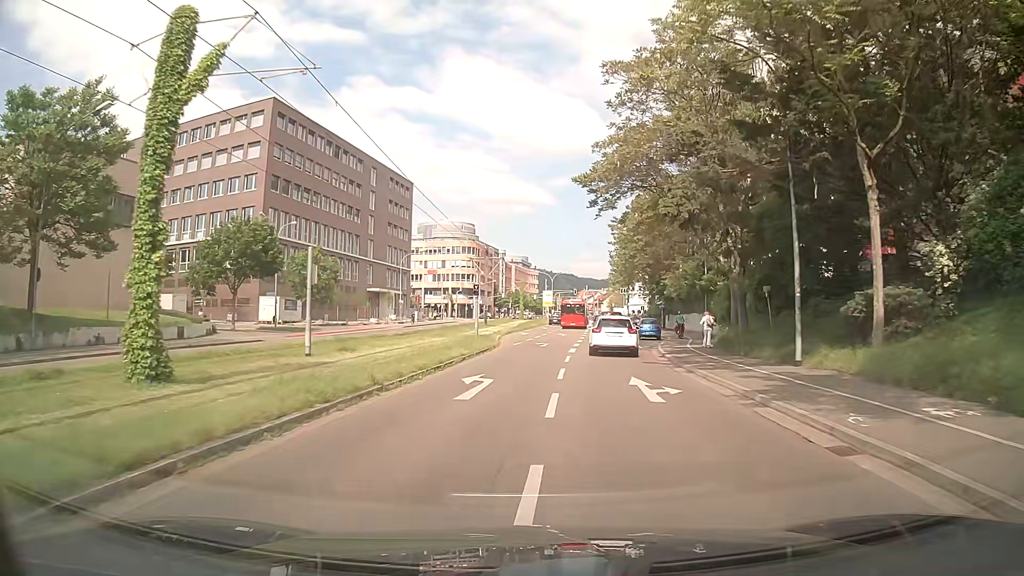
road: primary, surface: asphalt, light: Day
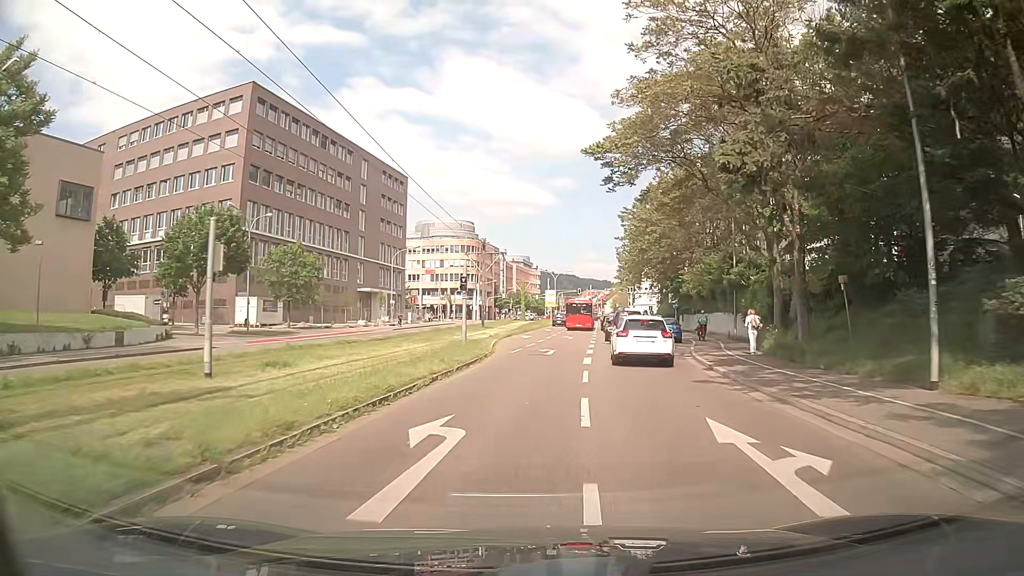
(-0.1, +6.6) m; -1°
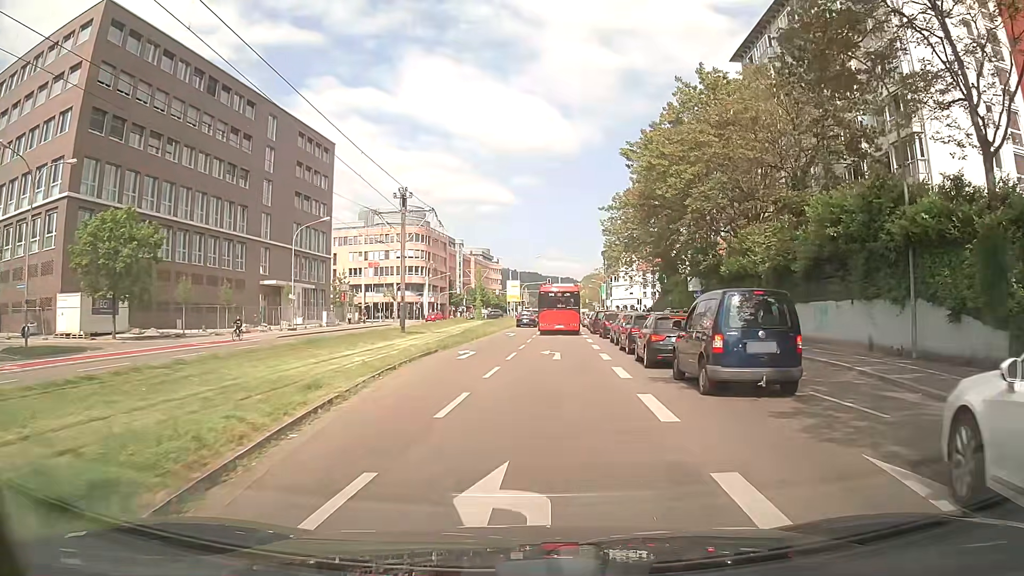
(+0.6, +23.6) m; +4°
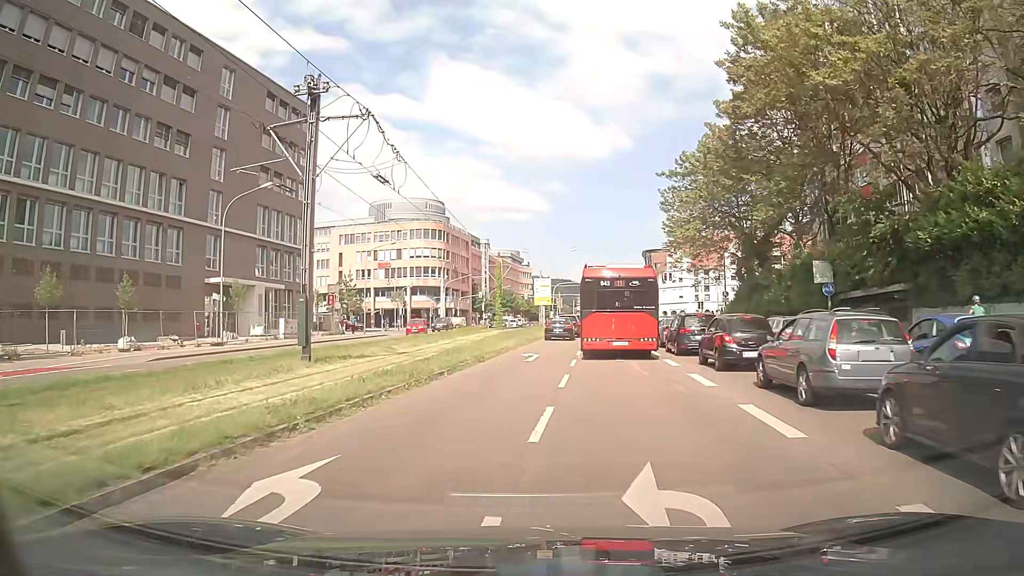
(-0.2, +19.1) m; -4°
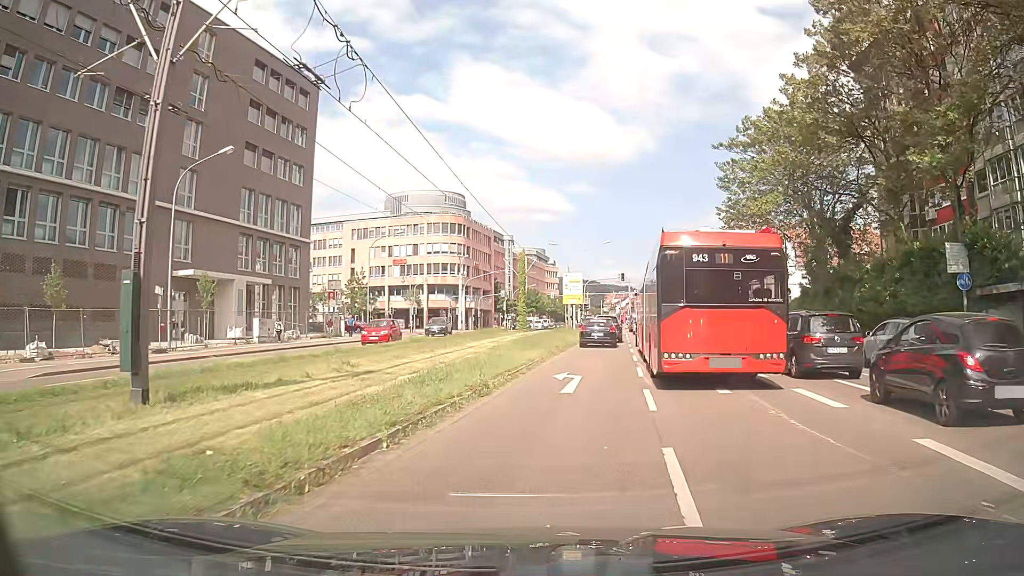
(-0.2, +9.4) m; -1°
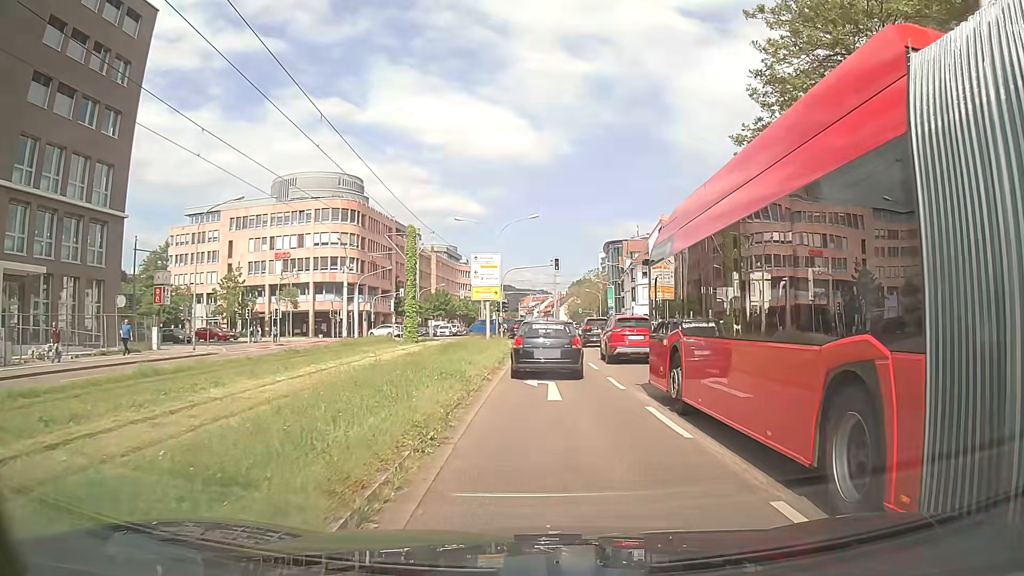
(+1.0, +20.1) m; +6°
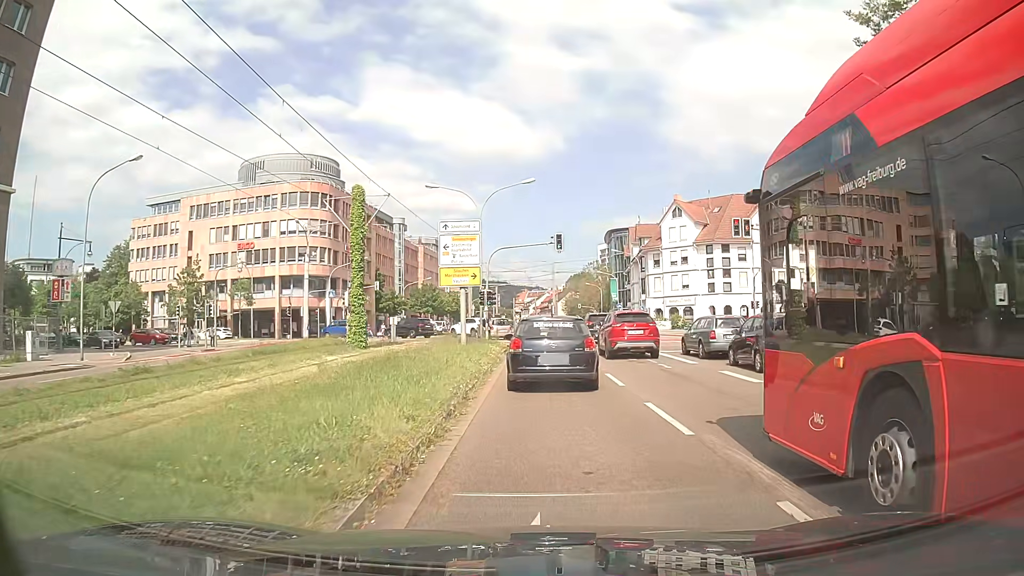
(+0.2, +12.3) m; +1°
